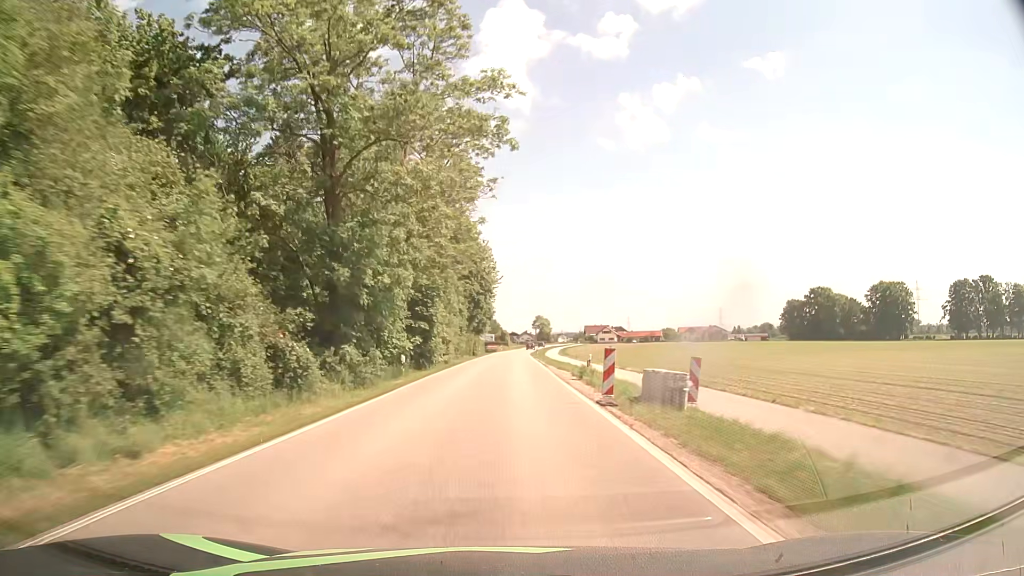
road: secondary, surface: asphalt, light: Day
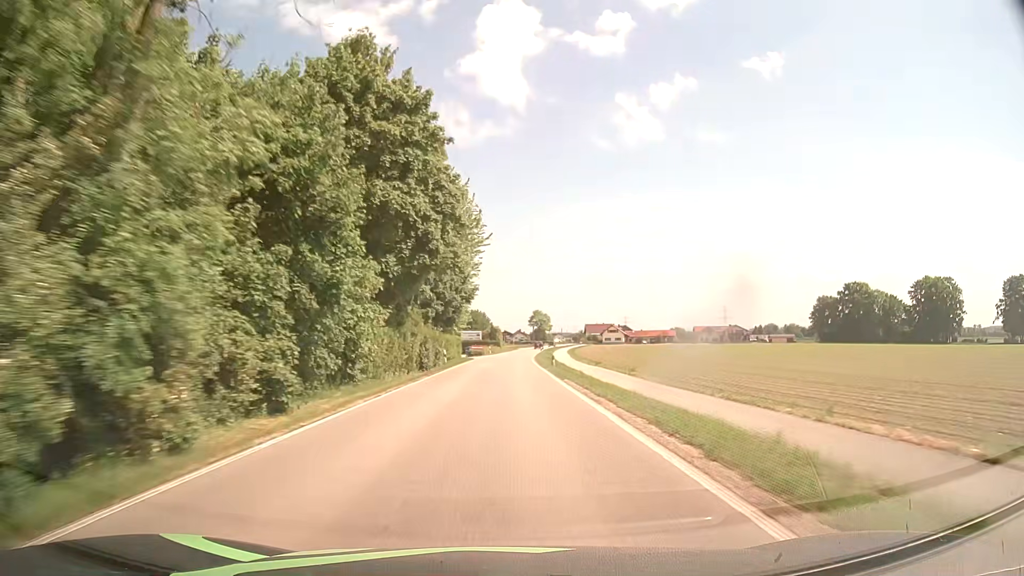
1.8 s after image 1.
(+0.4, +37.5) m; +1°
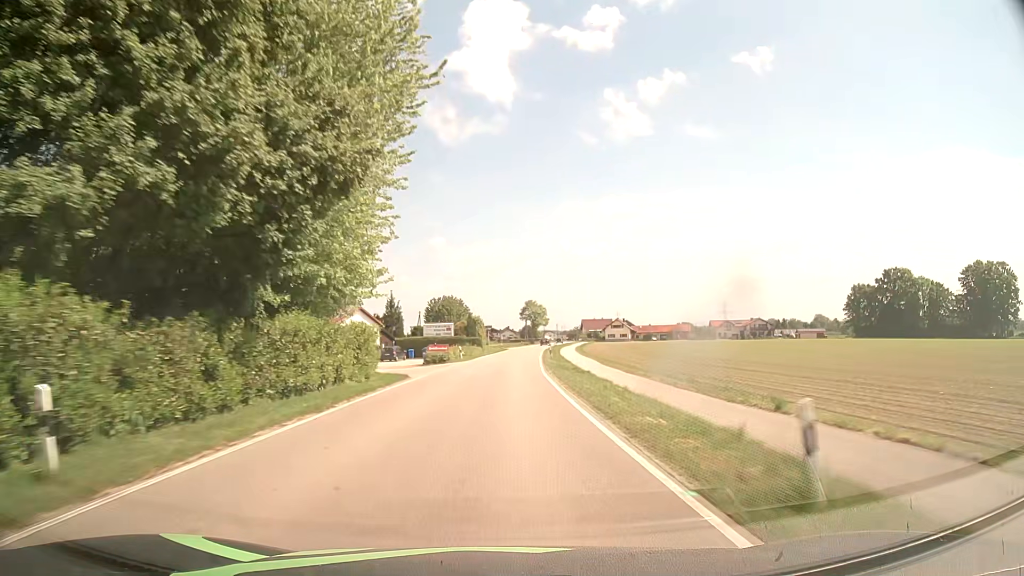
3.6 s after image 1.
(+0.2, +37.5) m; 0°
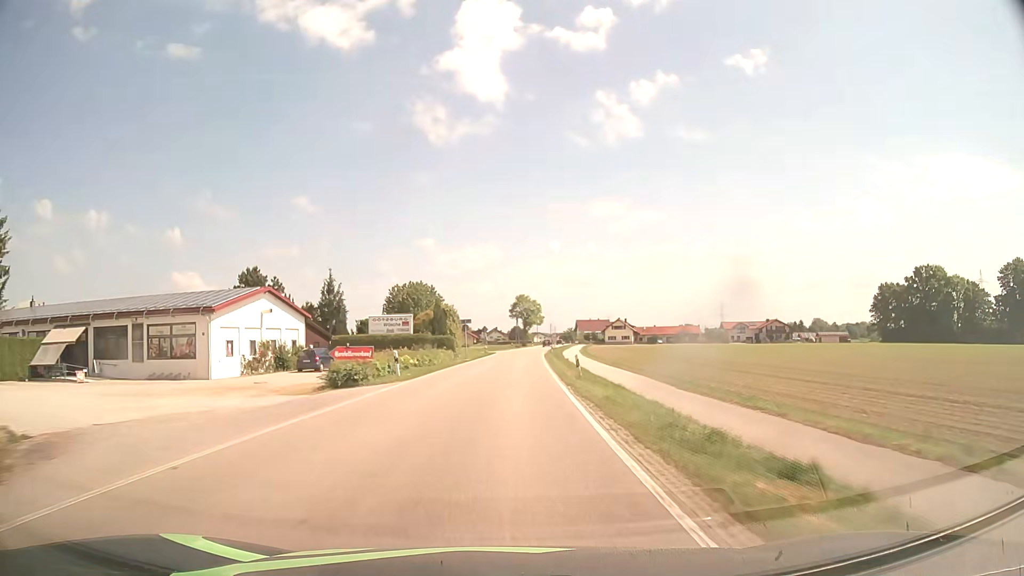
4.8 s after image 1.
(+0.4, +25.0) m; +1°
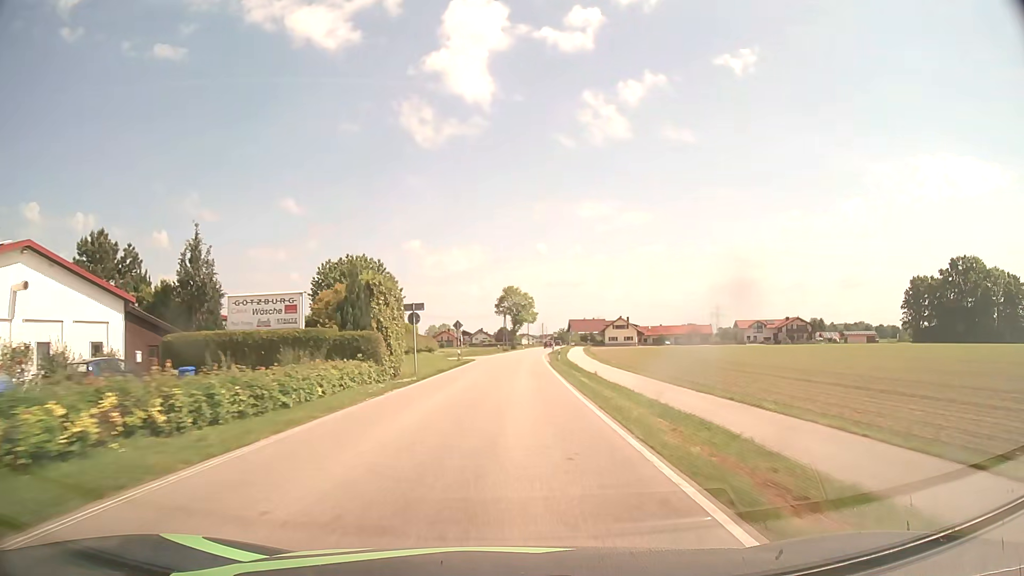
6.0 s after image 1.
(+0.3, +25.0) m; +1°
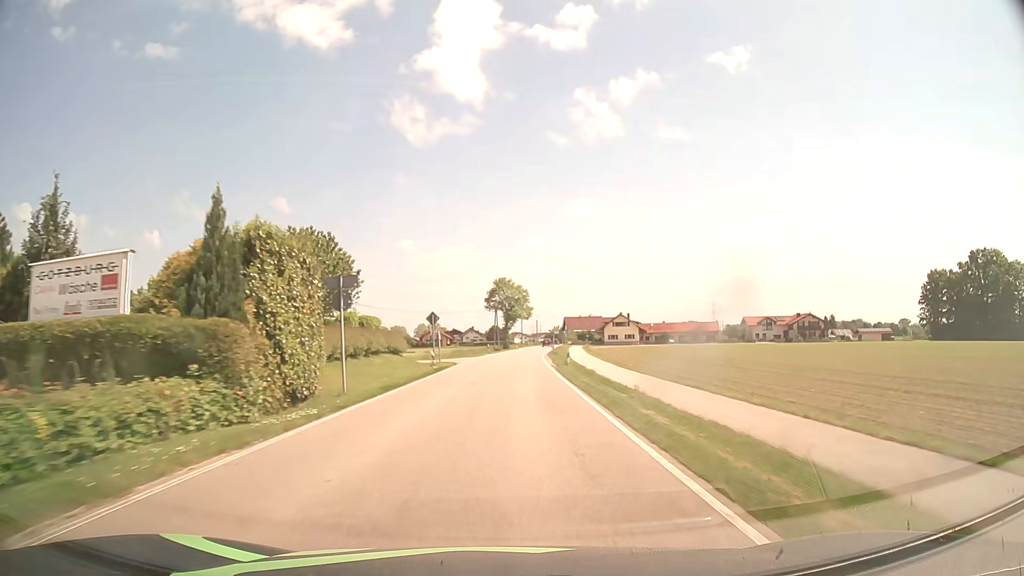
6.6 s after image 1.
(+0.1, +12.5) m; +1°
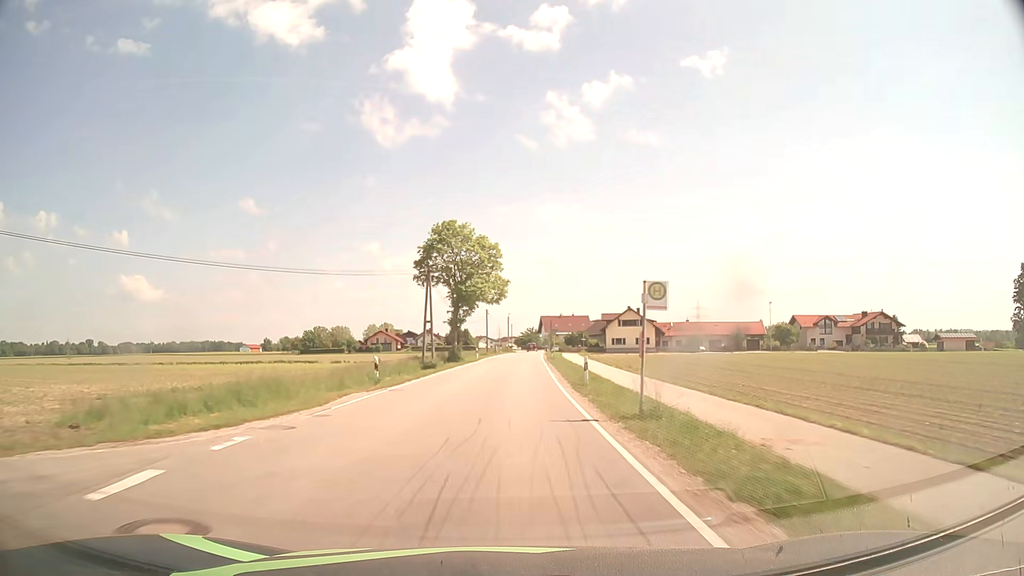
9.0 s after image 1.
(+1.2, +49.9) m; +3°
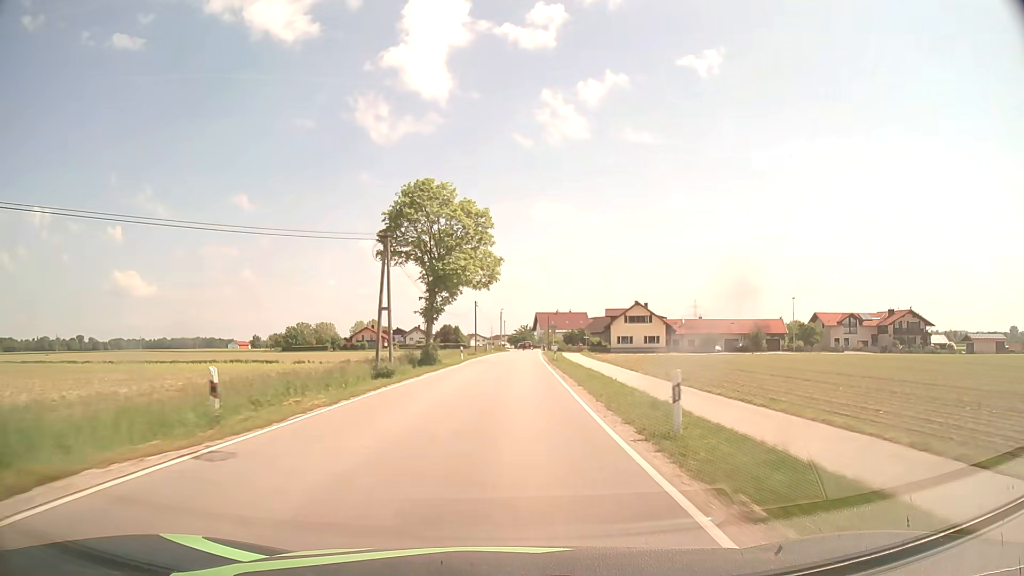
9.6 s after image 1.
(+0.1, +12.5) m; +1°
(0, +10) (0, +20) (0, +30) (+1, +40) (+1, +50) (+1, +60) (+2, +70) (+2, +80) (+3, +90) (+3, +100) m
